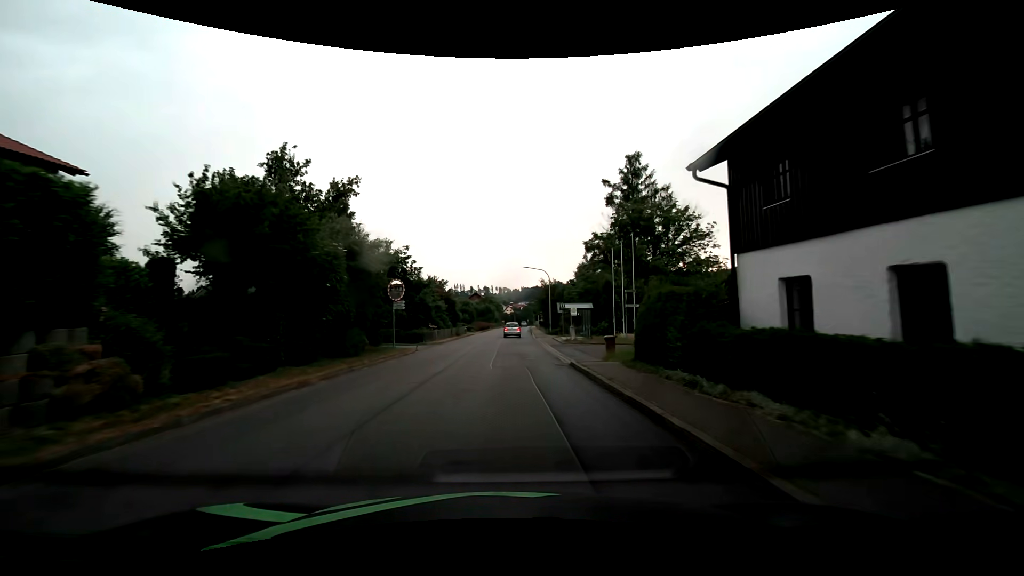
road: tertiary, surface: asphalt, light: Day
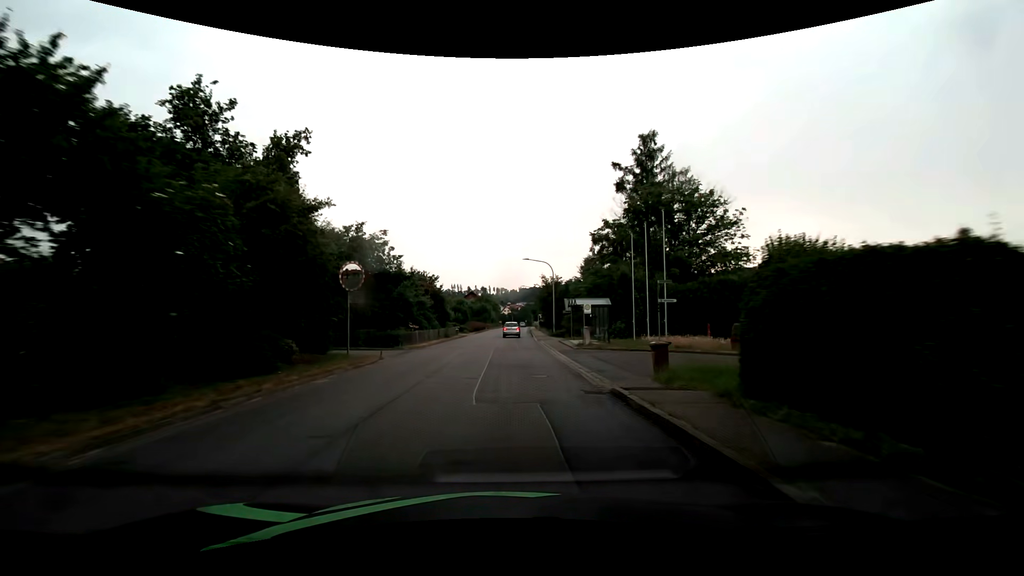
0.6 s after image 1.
(0.0, +7.3) m; +1°
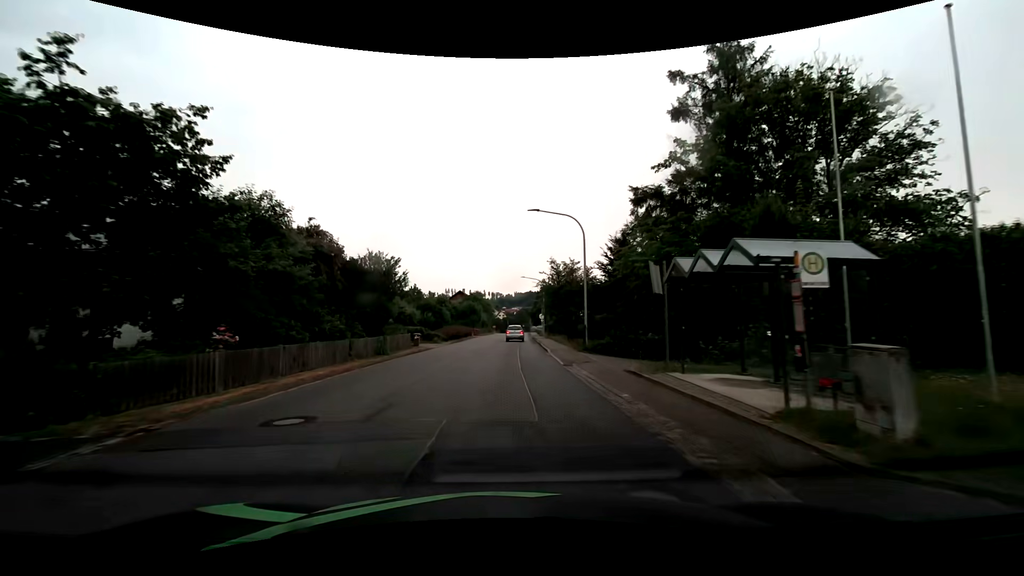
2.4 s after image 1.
(+0.1, +21.8) m; 0°
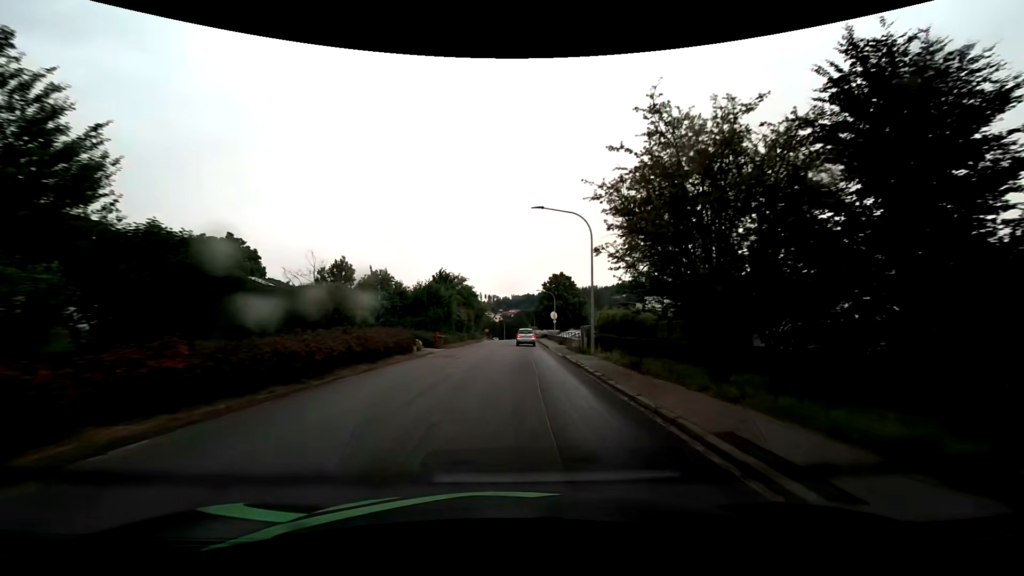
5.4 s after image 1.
(+0.3, +36.4) m; +1°
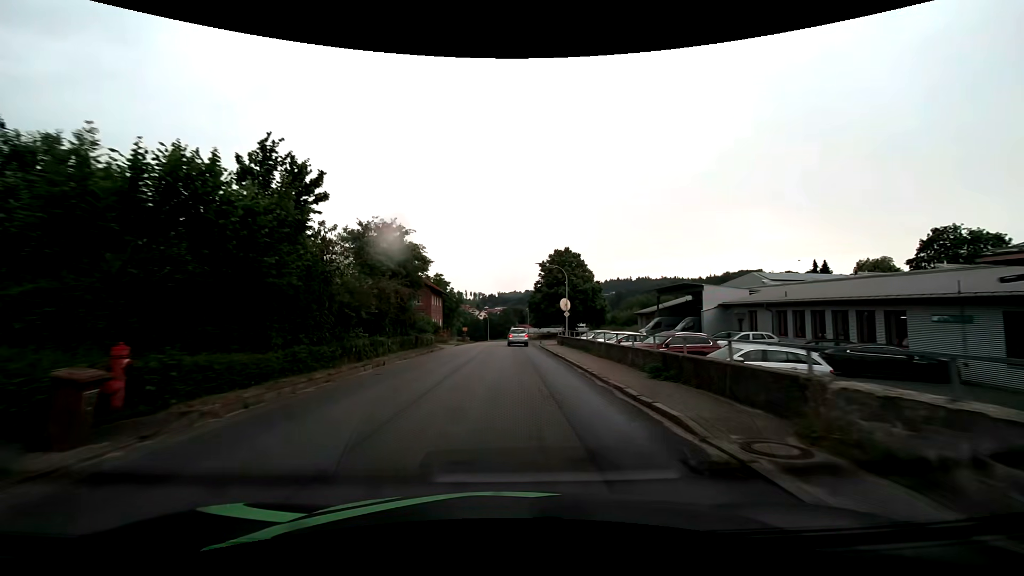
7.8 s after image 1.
(+0.2, +29.2) m; +1°
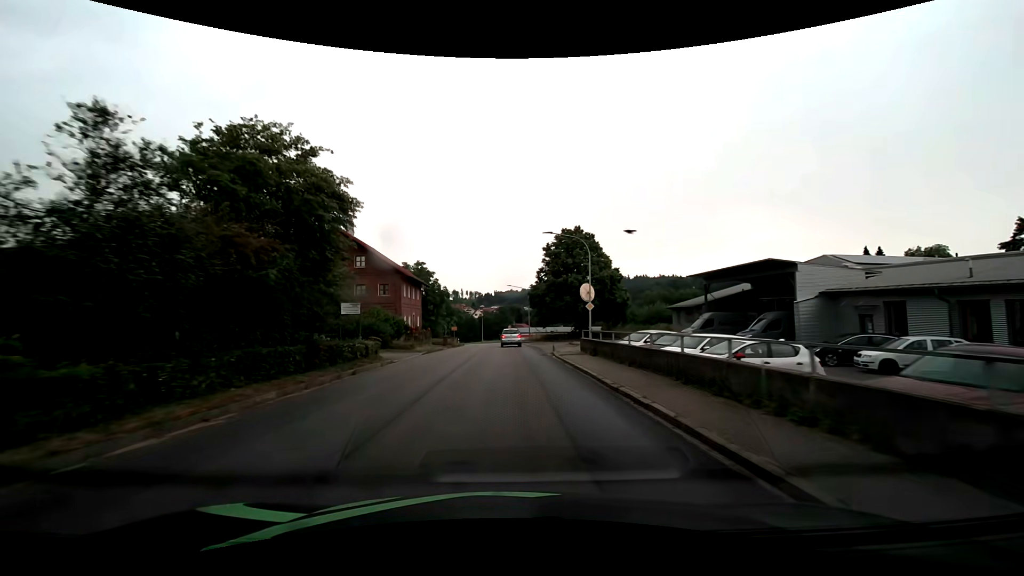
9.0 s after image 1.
(+0.1, +14.6) m; +1°
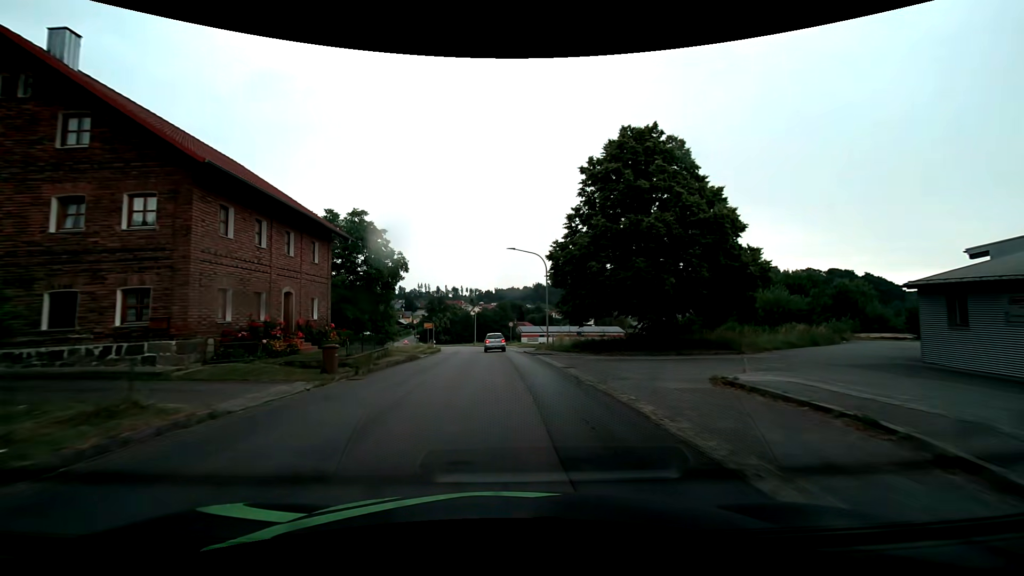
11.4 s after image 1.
(0.0, +29.2) m; -1°
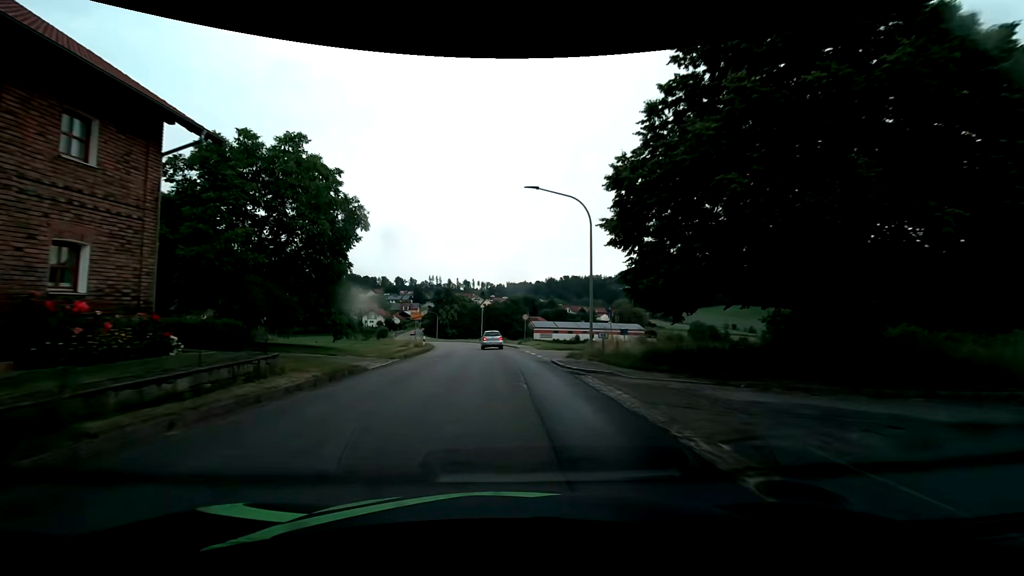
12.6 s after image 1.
(-0.1, +14.7) m; -1°
(0, +10) (0, +20) (-1, +30) (-1, +40) (-2, +50) (-4, +60) (-5, +70) (-7, +79) (-10, +89) (-12, +99) m
